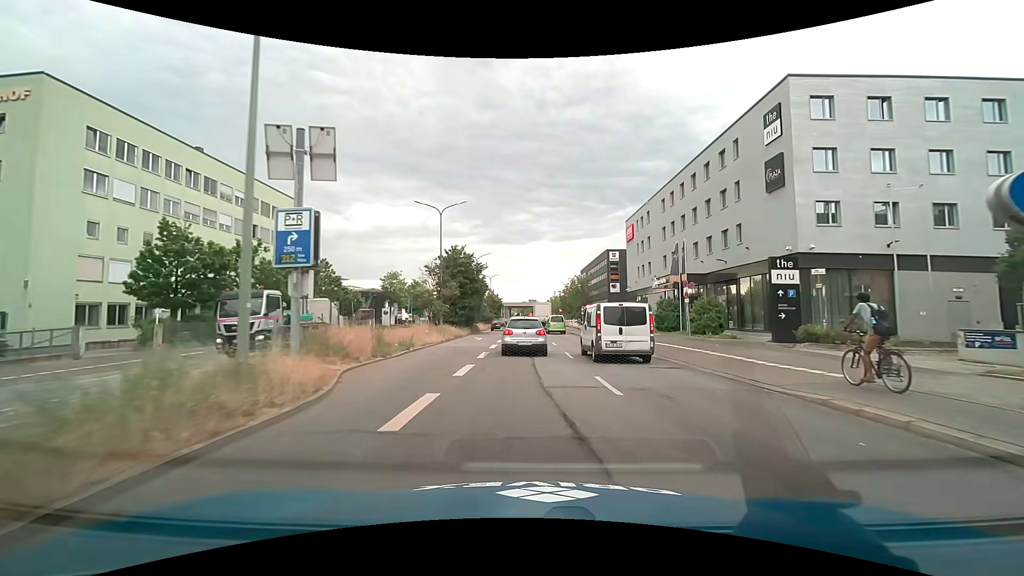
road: primary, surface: asphalt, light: Day
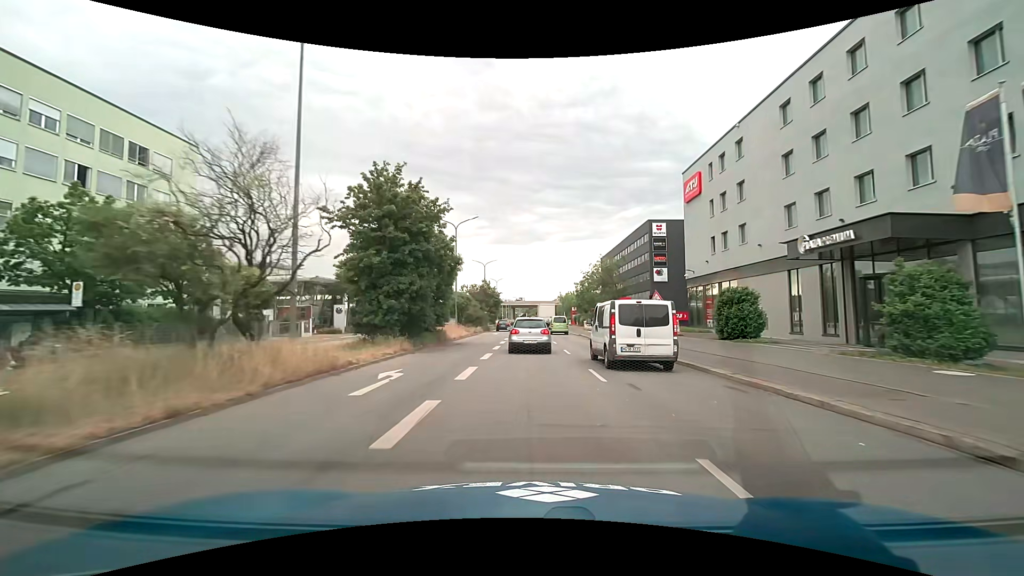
(-0.3, +24.9) m; -1°
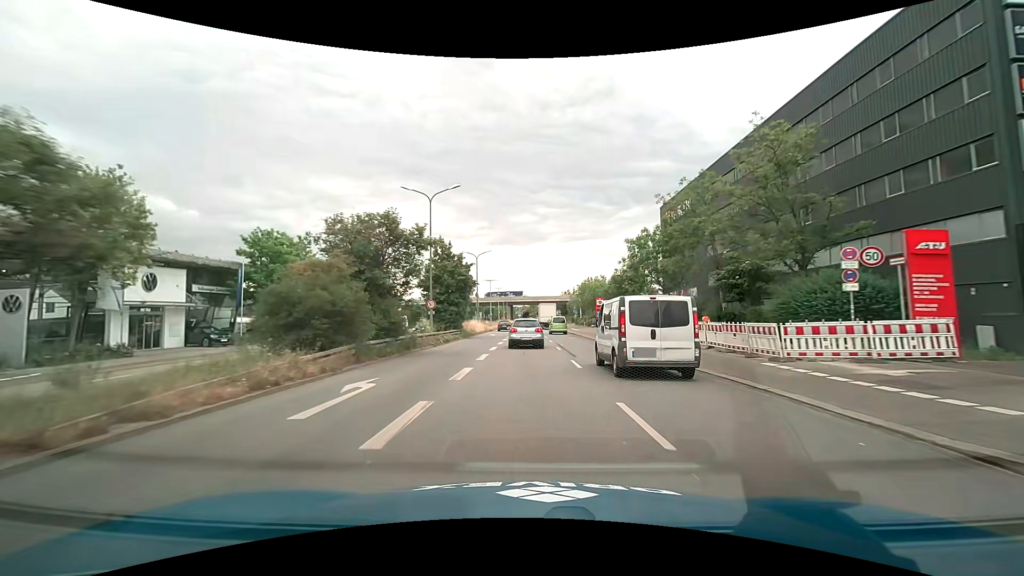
(+0.1, +42.1) m; 0°
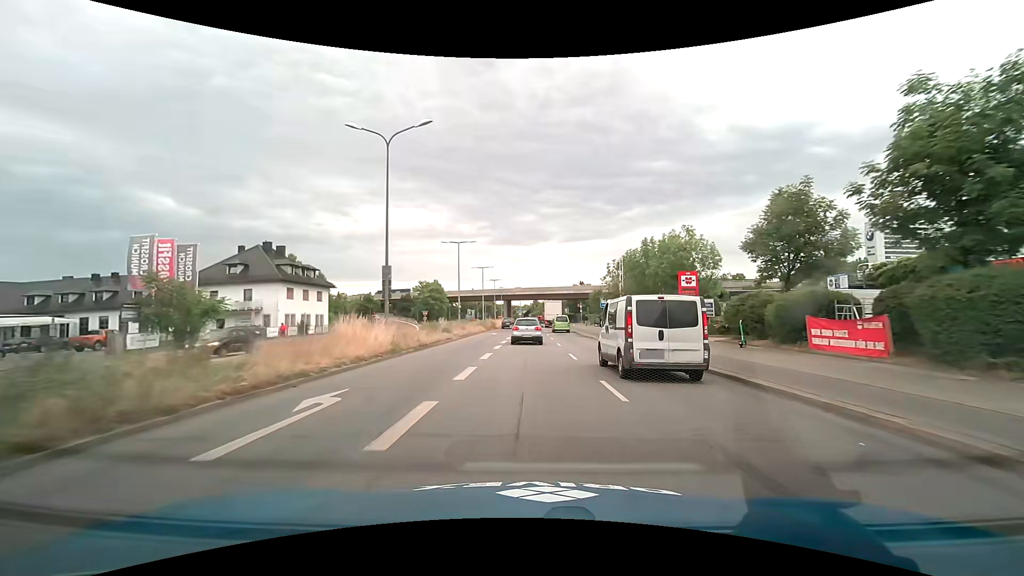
(-0.1, +42.1) m; 0°
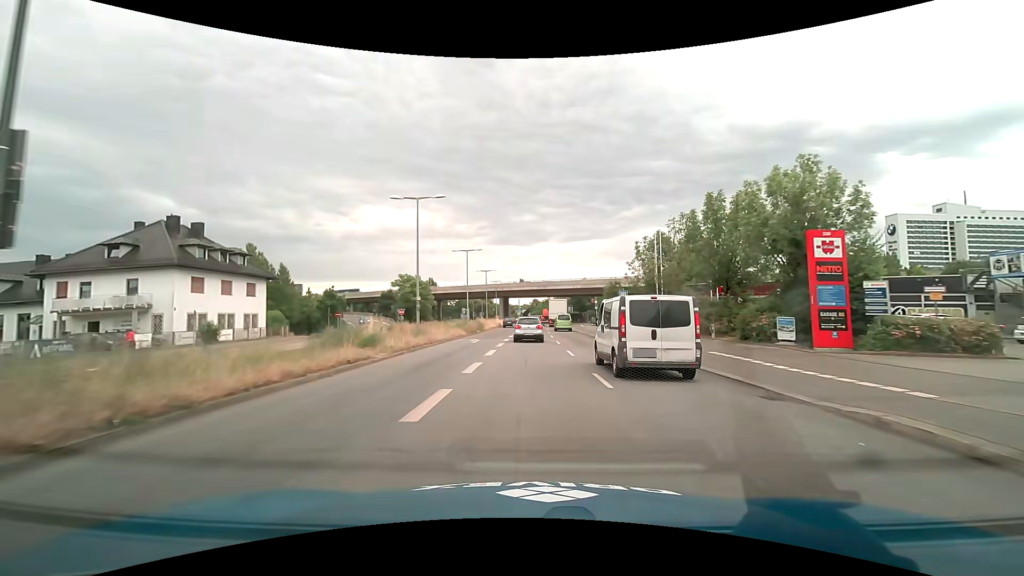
(0.0, +16.7) m; 0°
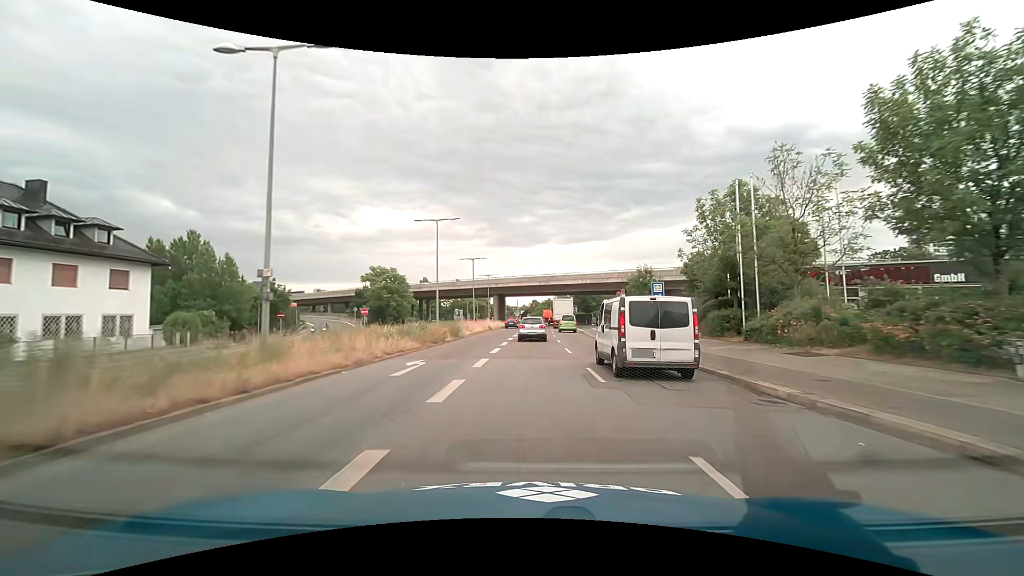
(-0.1, +16.5) m; 0°
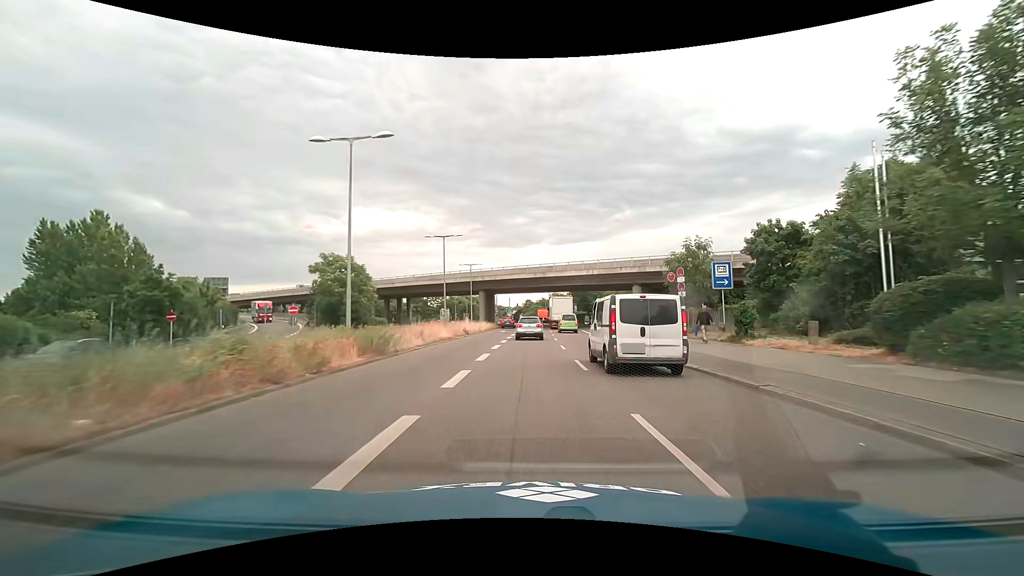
(+0.1, +16.1) m; +1°
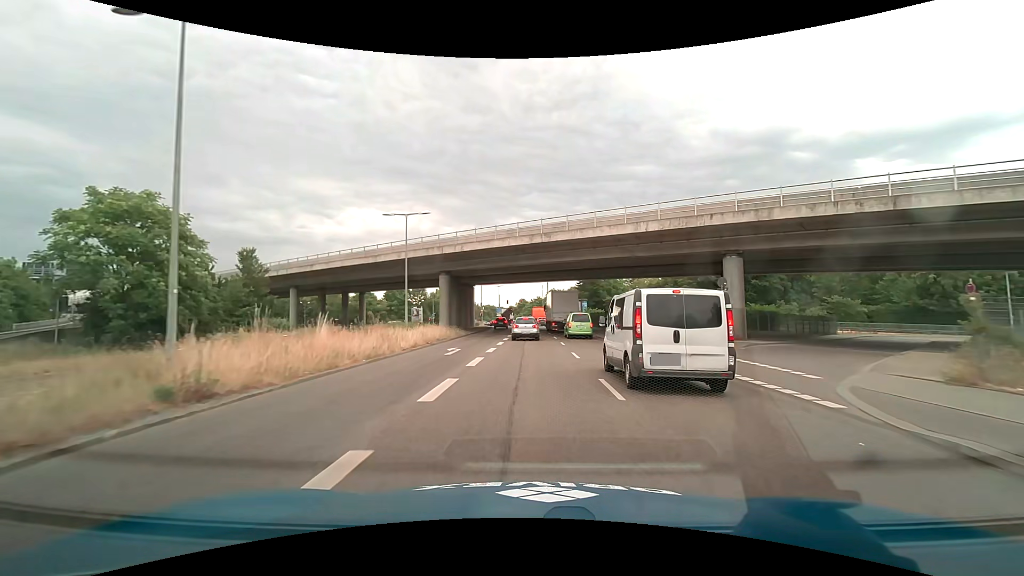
(+0.3, +31.7) m; +1°
